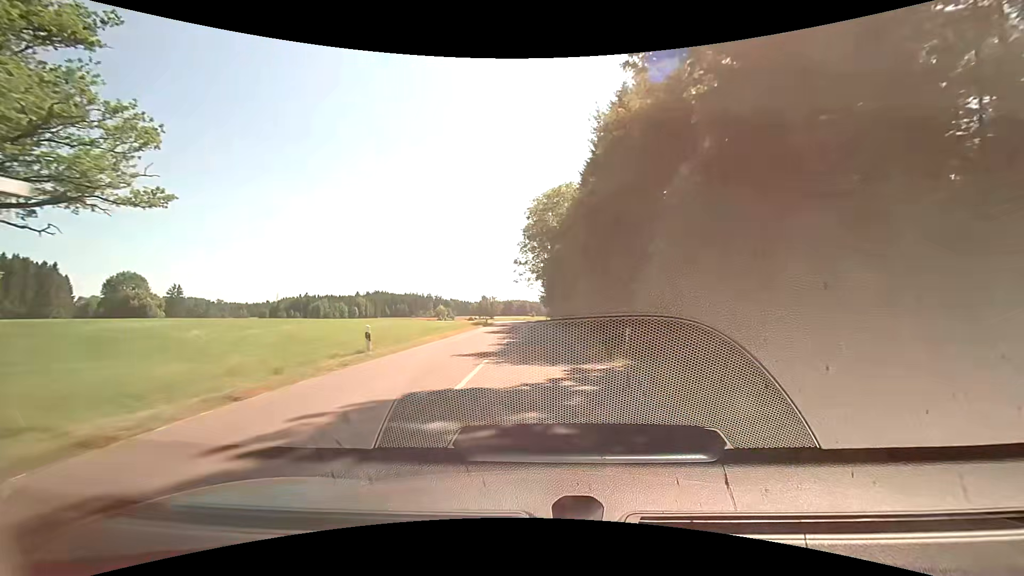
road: tertiary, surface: asphalt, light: Day
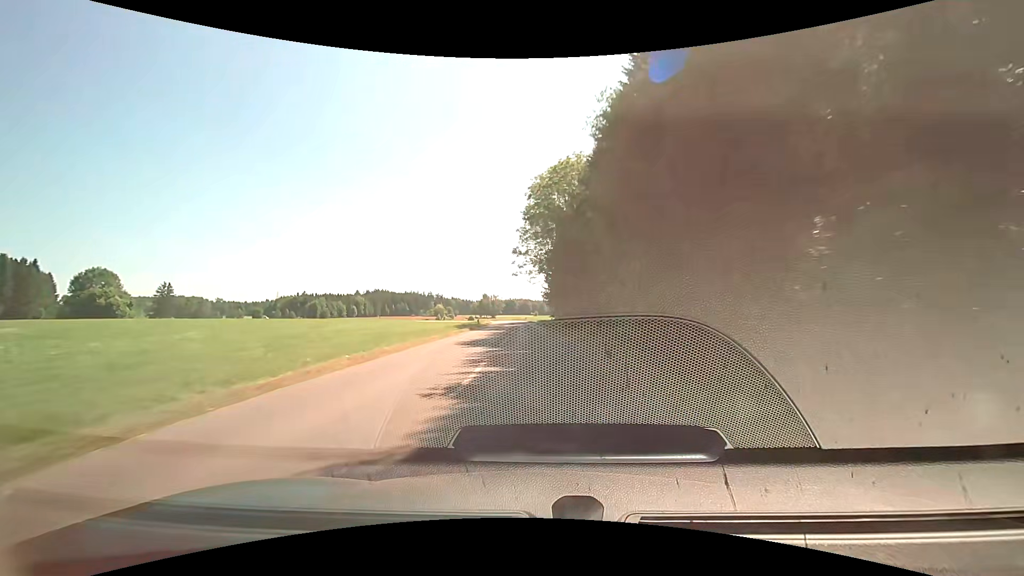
(0.0, +12.0) m; 0°
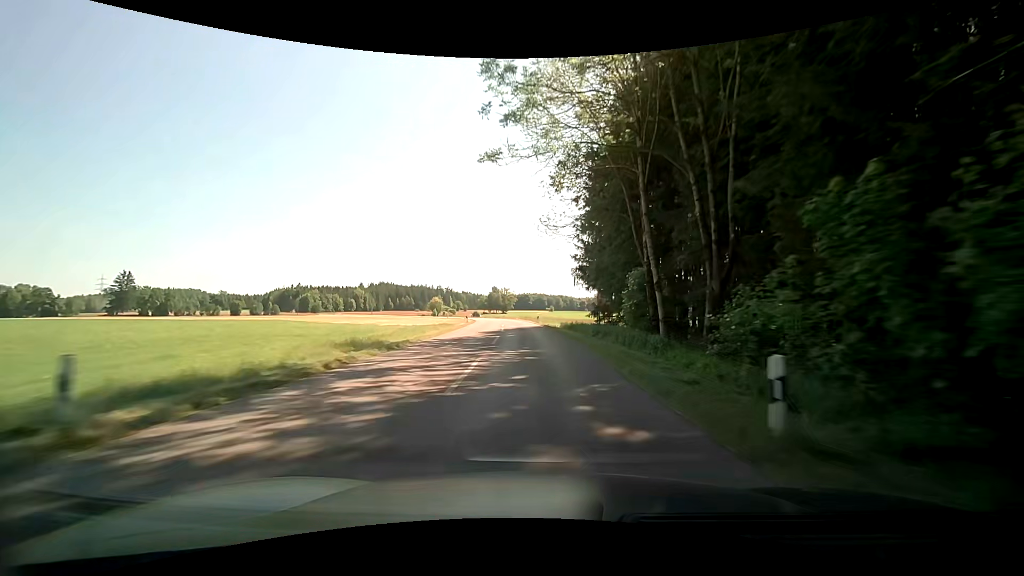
(-0.5, +48.0) m; -1°
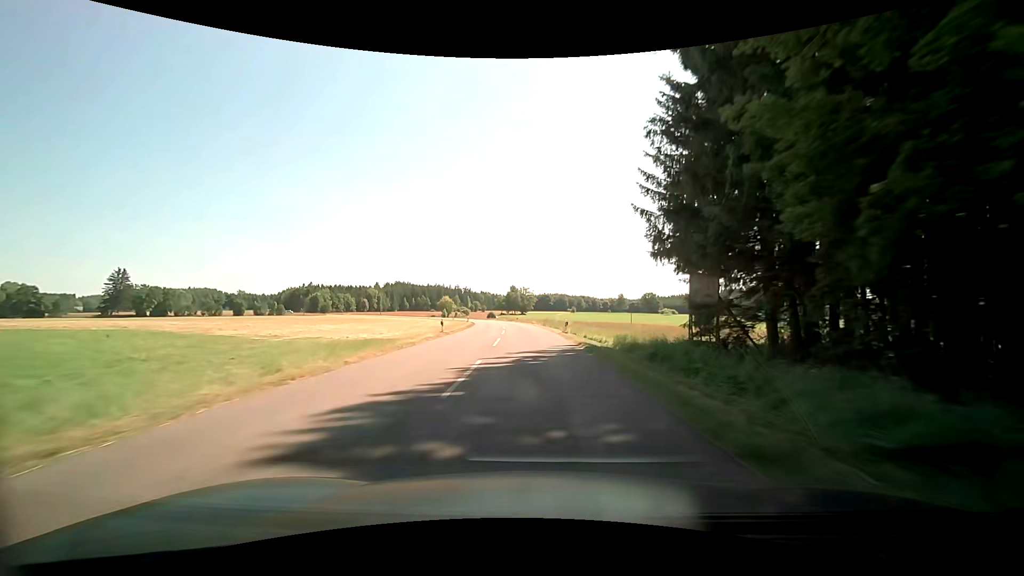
(-0.3, +24.2) m; -2°
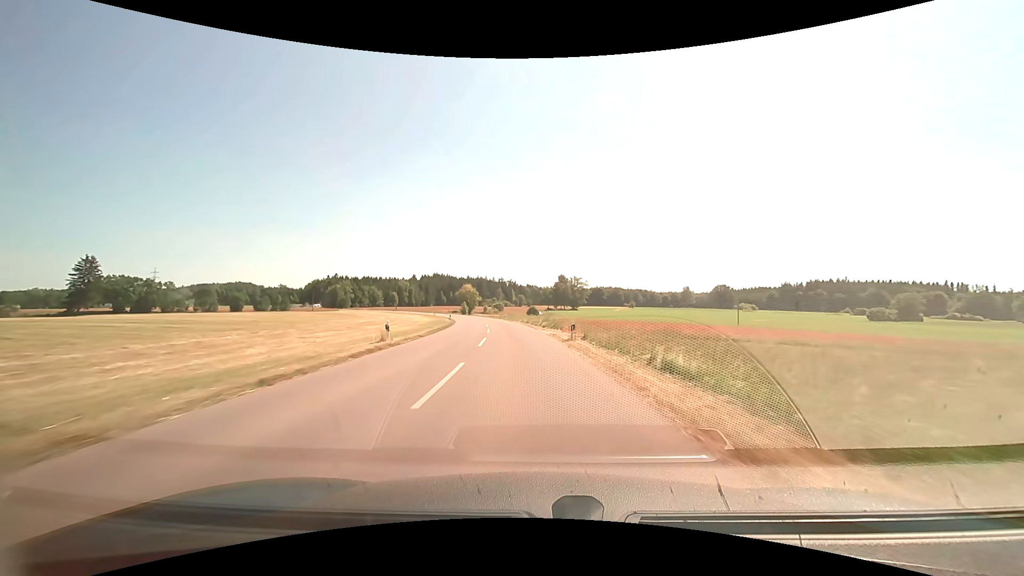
(-2.4, +60.9) m; -5°
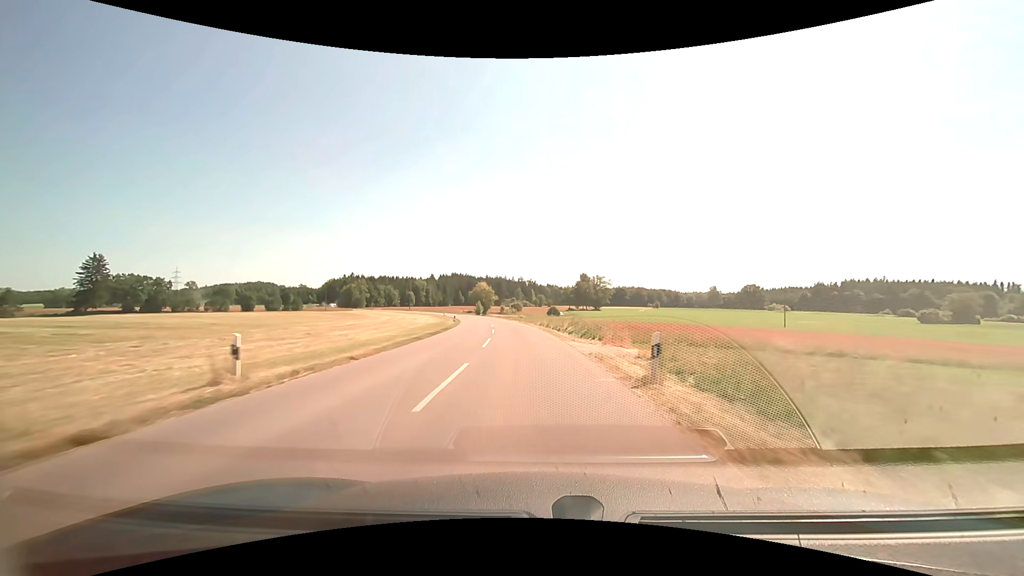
(-0.2, +12.2) m; -2°
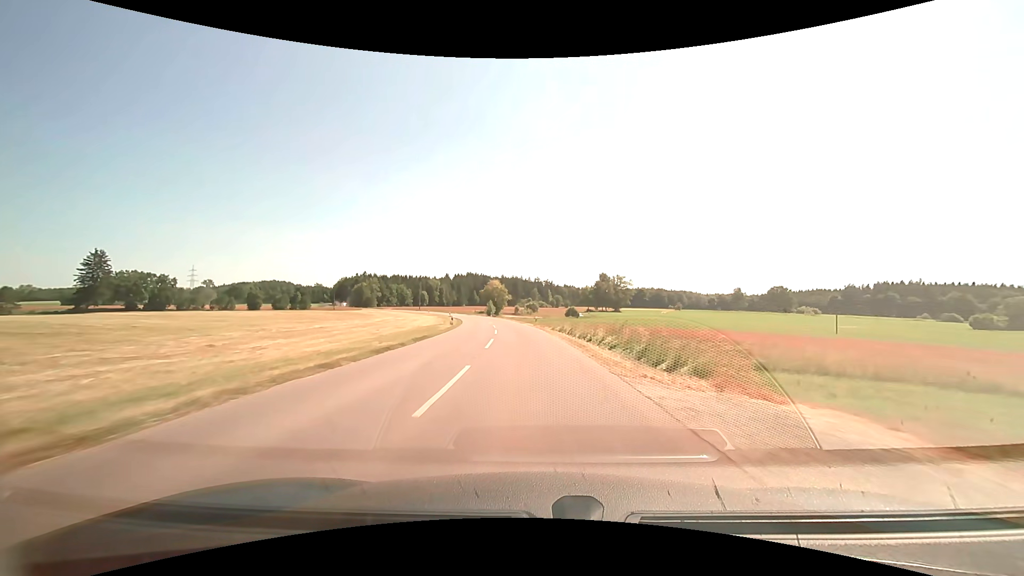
(-0.2, +12.3) m; -2°
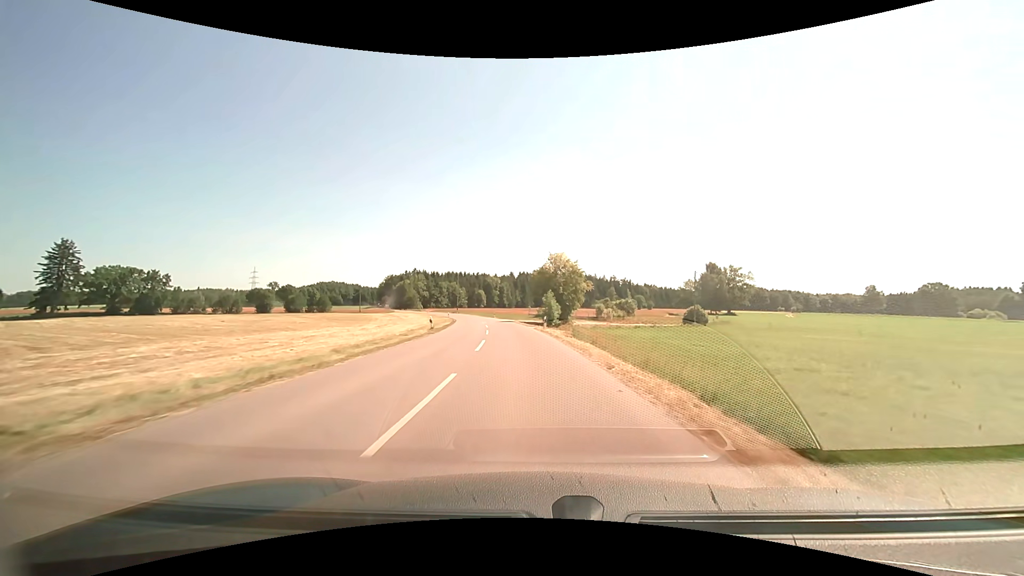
(-4.2, +61.9) m; -8°
(0, +10) (-1, +20) (-1, +30) (-2, +40) (-4, +50) (-5, +60) (-6, +70) (-8, +79) (-10, +89) (-13, +99) m
